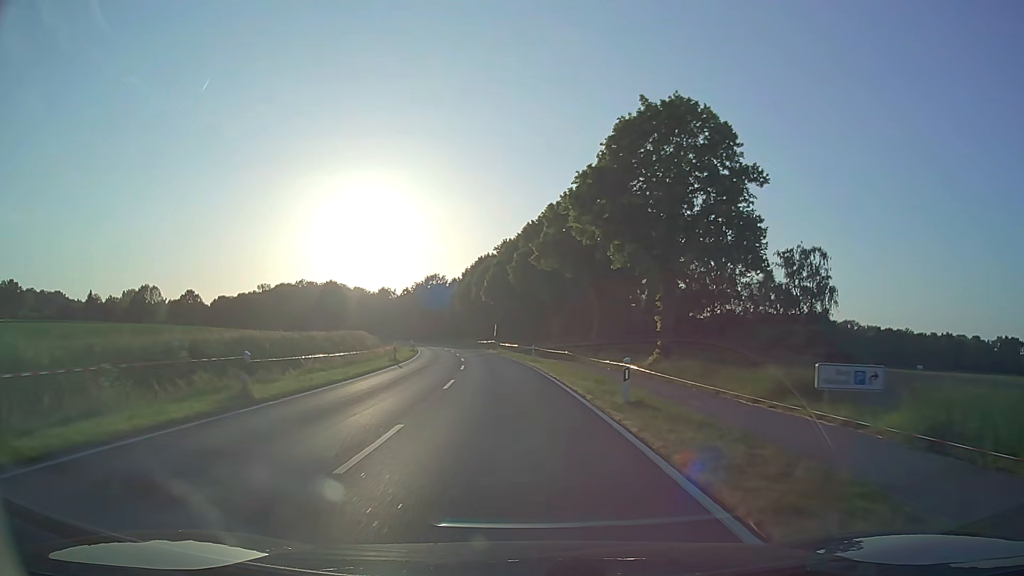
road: secondary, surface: asphalt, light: Day
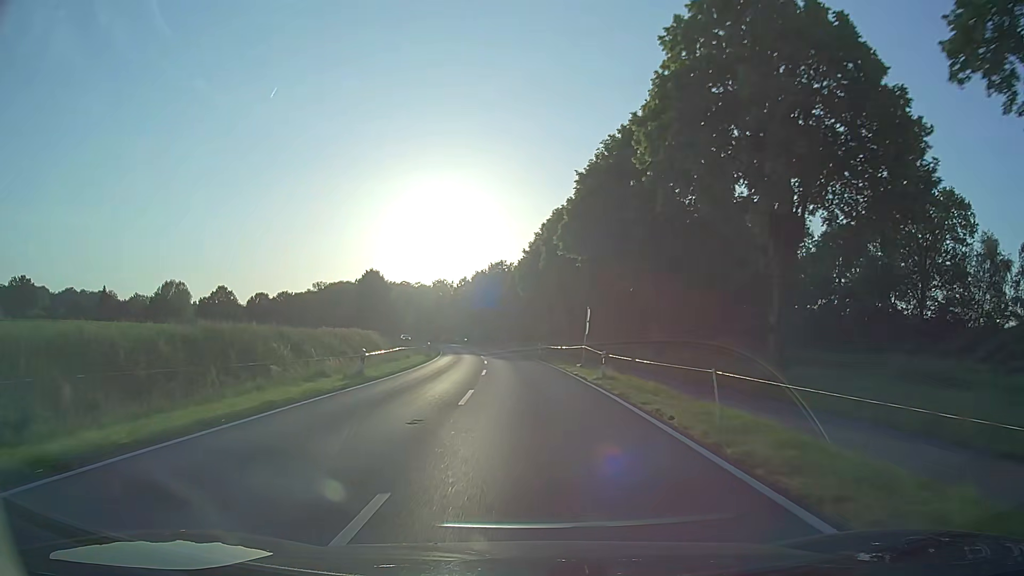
(-2.5, +41.1) m; -7°
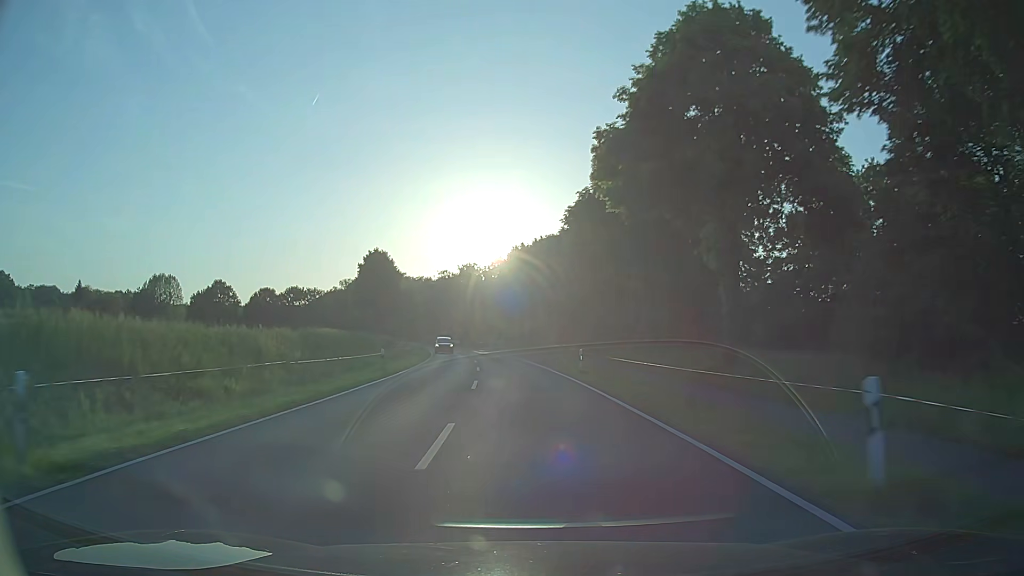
(-1.5, +43.1) m; -4°
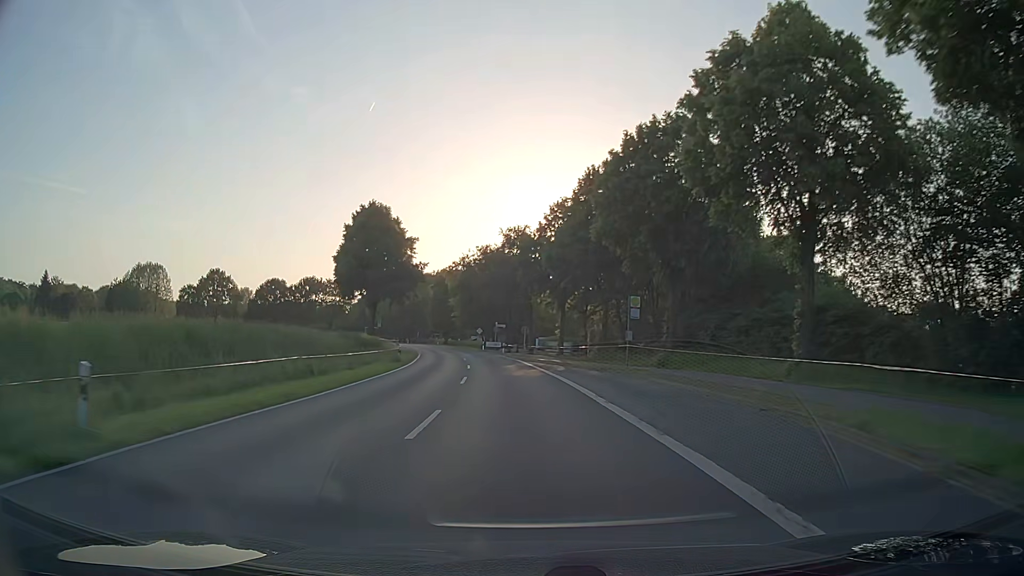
(-2.0, +46.1) m; -5°
(0, +10) (0, +20) (-1, +30) (-2, +40) (-3, +50) (-4, +60) (-6, +70) (-7, +80) (-9, +89) (-12, +99) m
